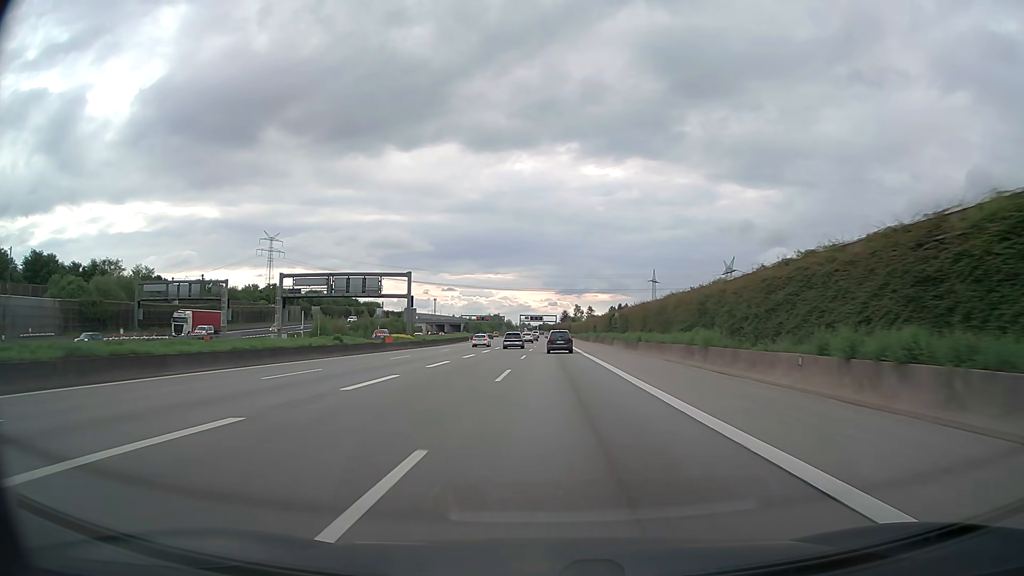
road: motorway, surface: asphalt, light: Day
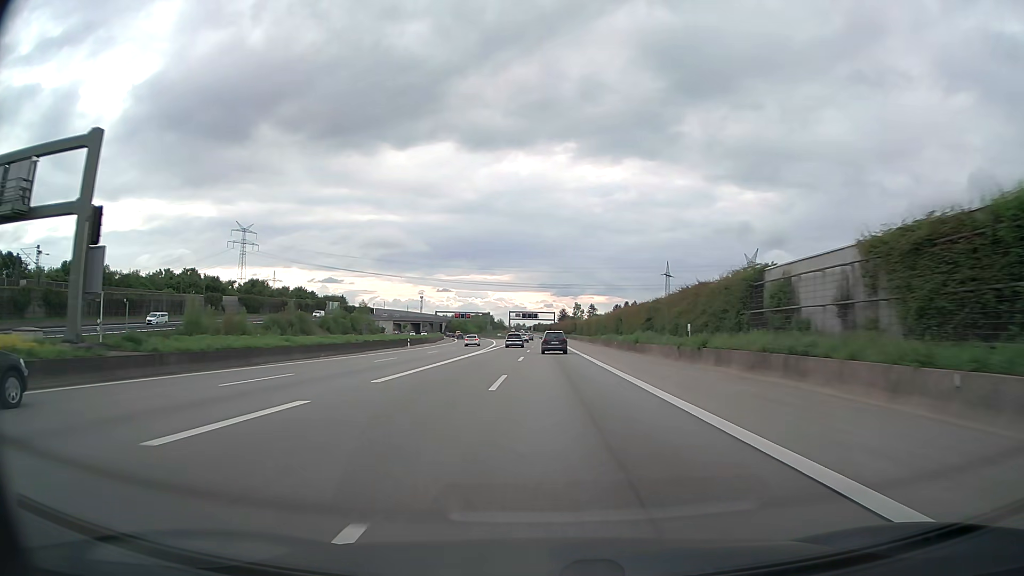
(+0.1, +57.2) m; 0°
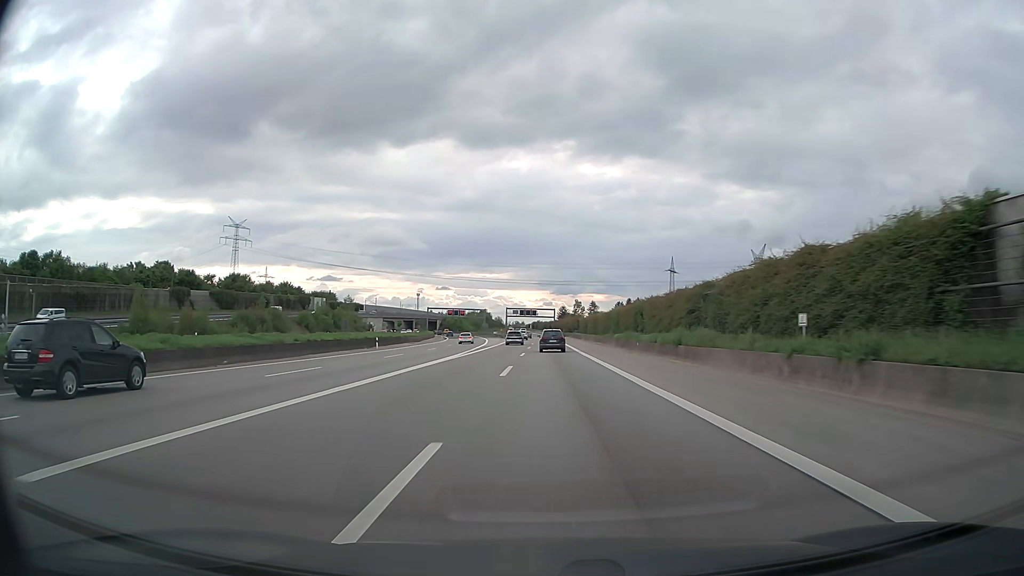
(0.0, +14.5) m; 0°
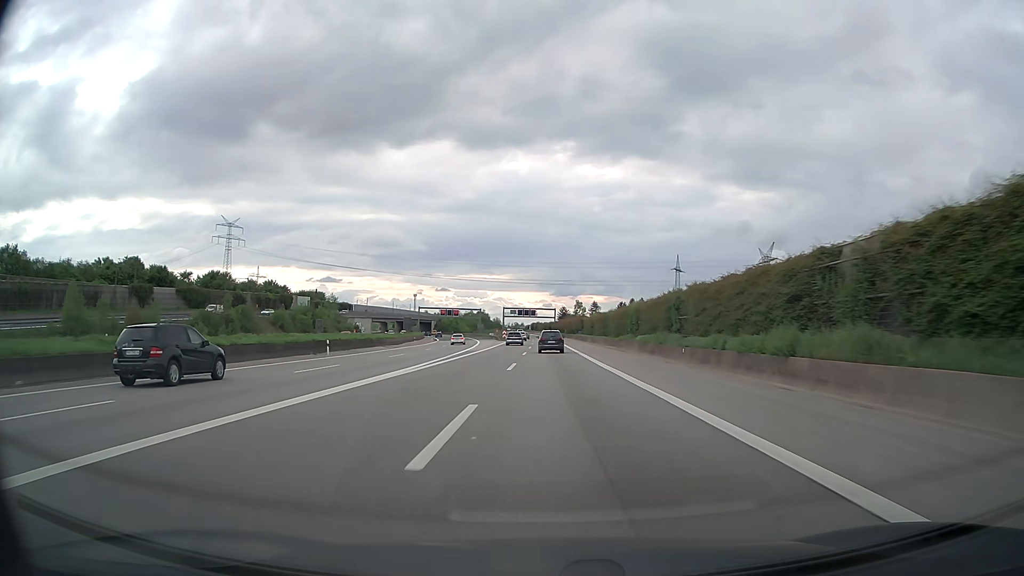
(0.0, +14.6) m; 0°
(0, +10) (0, +20) (0, +30) (0, +40) (0, +50) (0, +60) (0, +70) (0, +80) (0, +90) (0, +100) m
